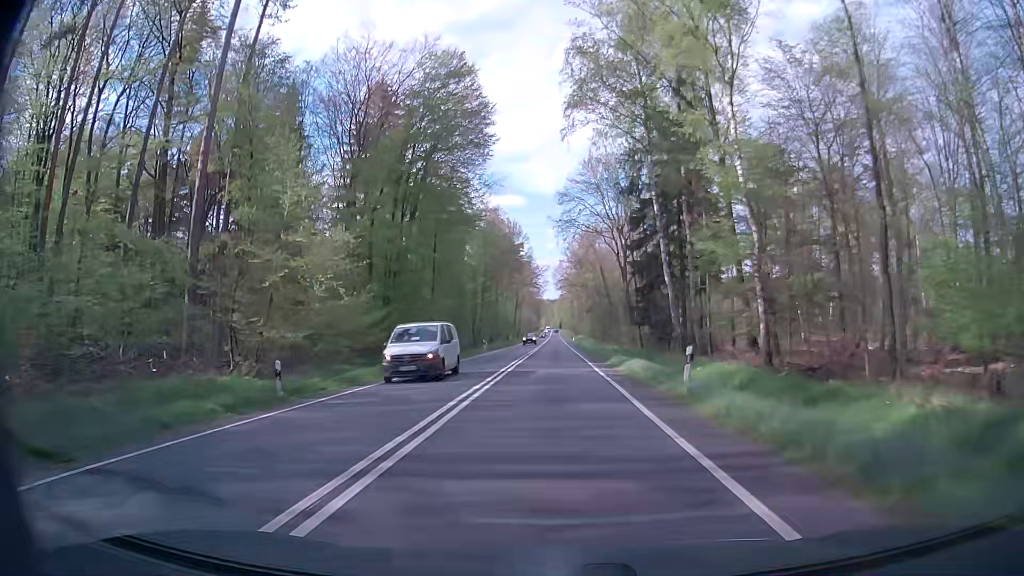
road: primary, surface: asphalt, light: Day
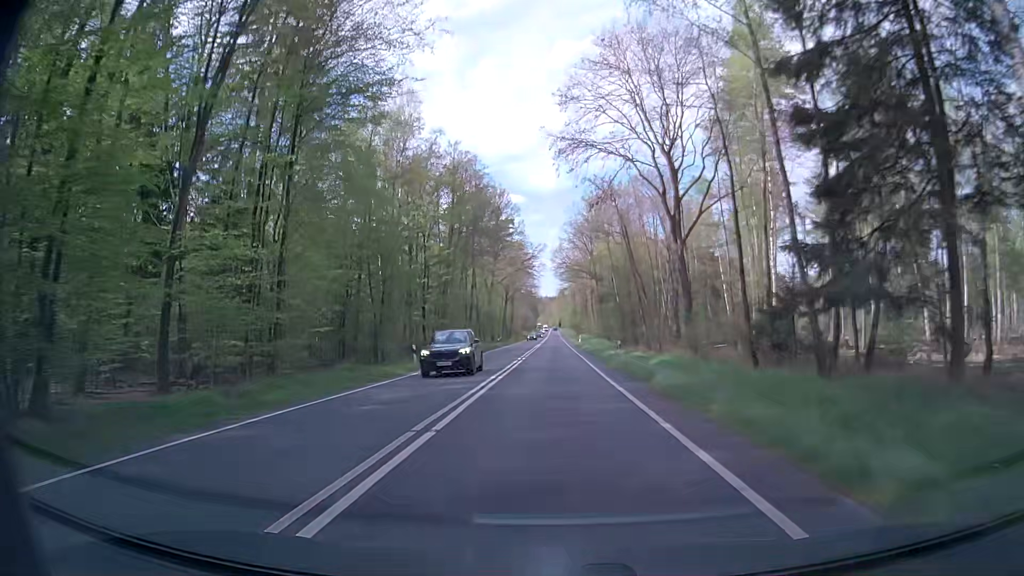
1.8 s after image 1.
(+0.1, +32.3) m; 0°
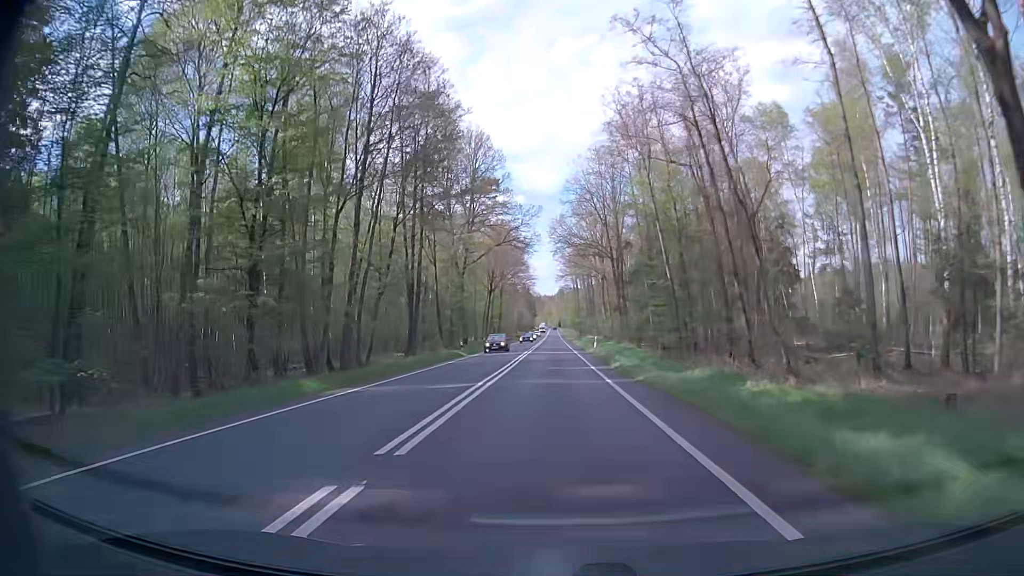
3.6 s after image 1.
(+0.1, +32.4) m; +1°
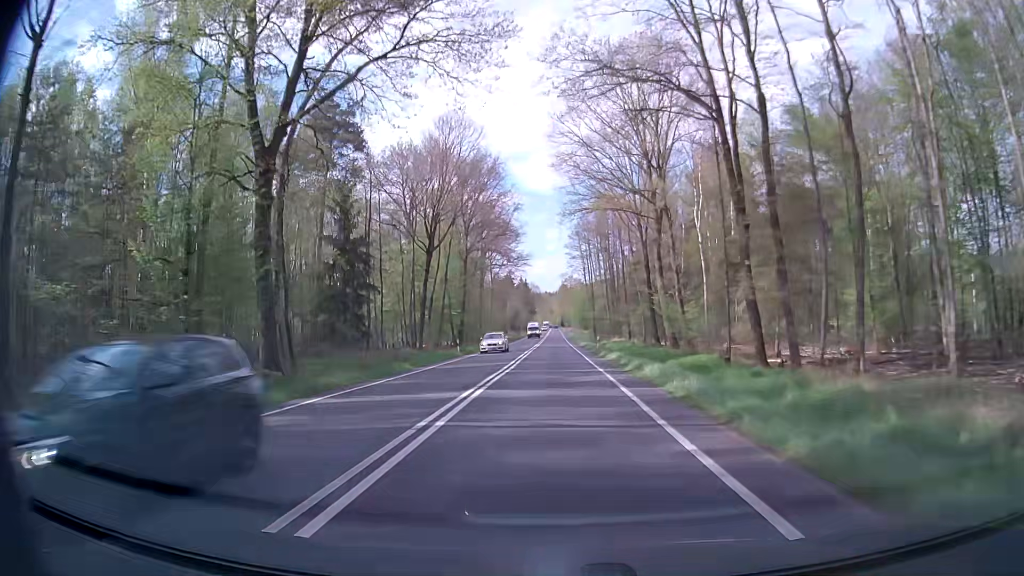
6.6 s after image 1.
(-0.5, +53.9) m; 0°
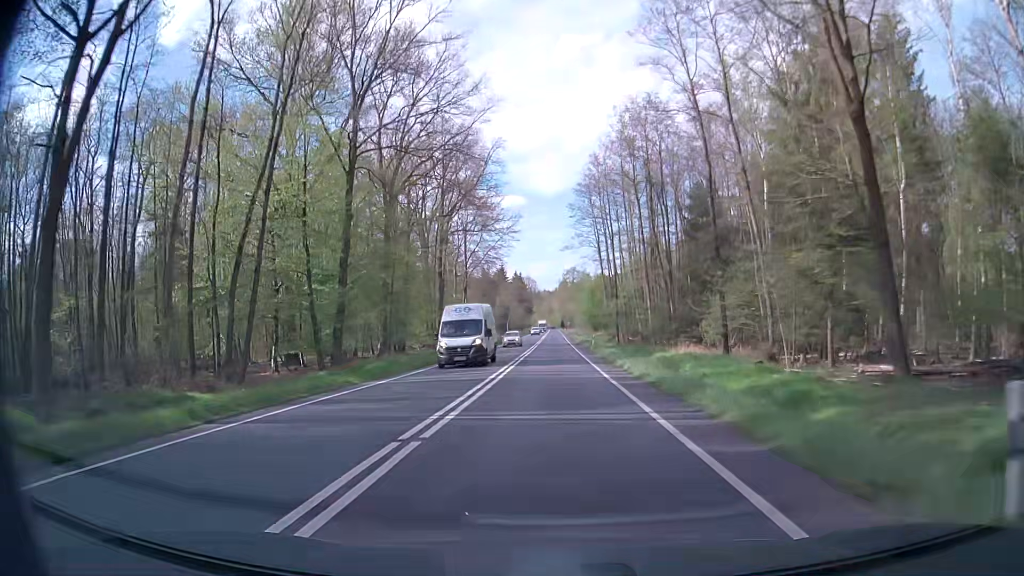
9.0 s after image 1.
(0.0, +42.9) m; 0°
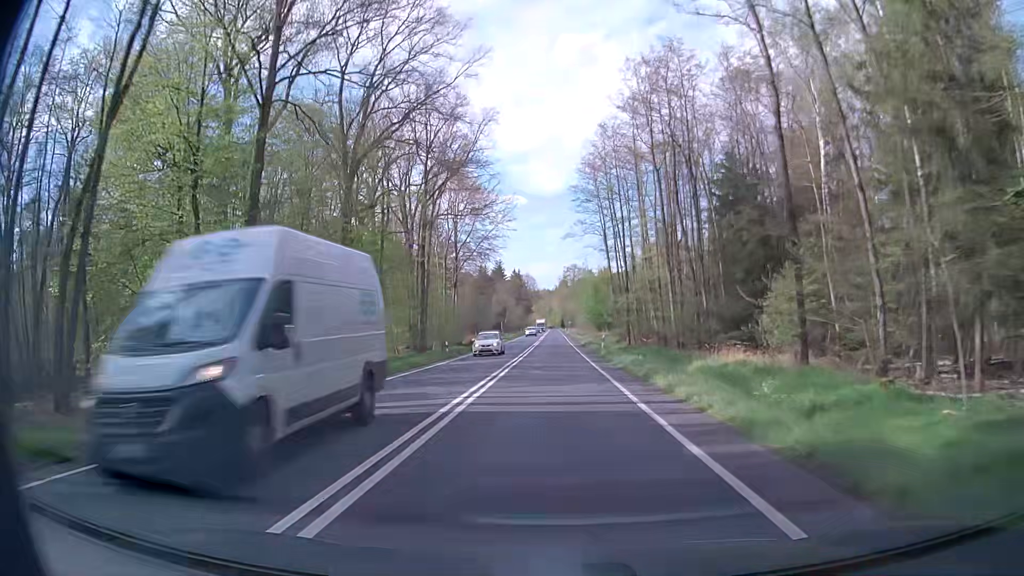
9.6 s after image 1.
(+0.1, +10.7) m; 0°
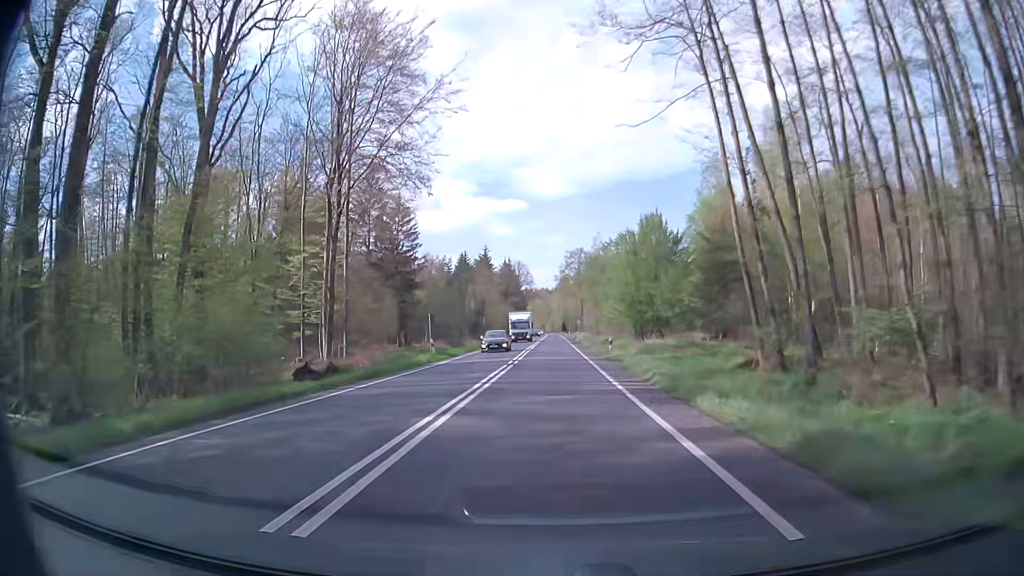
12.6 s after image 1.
(+0.1, +53.6) m; 0°
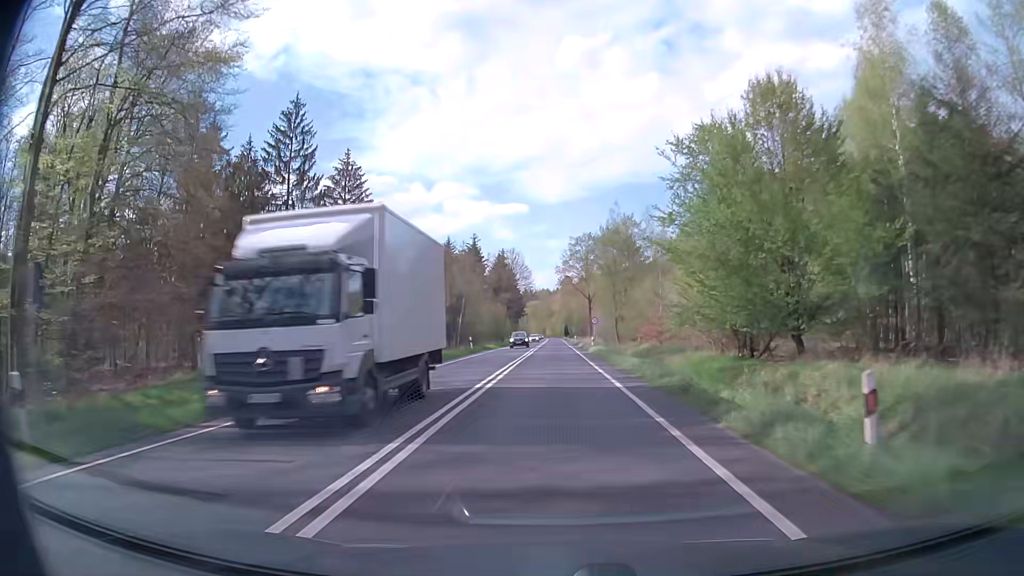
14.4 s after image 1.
(+0.1, +32.1) m; 0°
(0, +10) (0, +20) (0, +30) (0, +40) (0, +50) (0, +60) (0, +70) (0, +80) (0, +90) (0, +100) m
